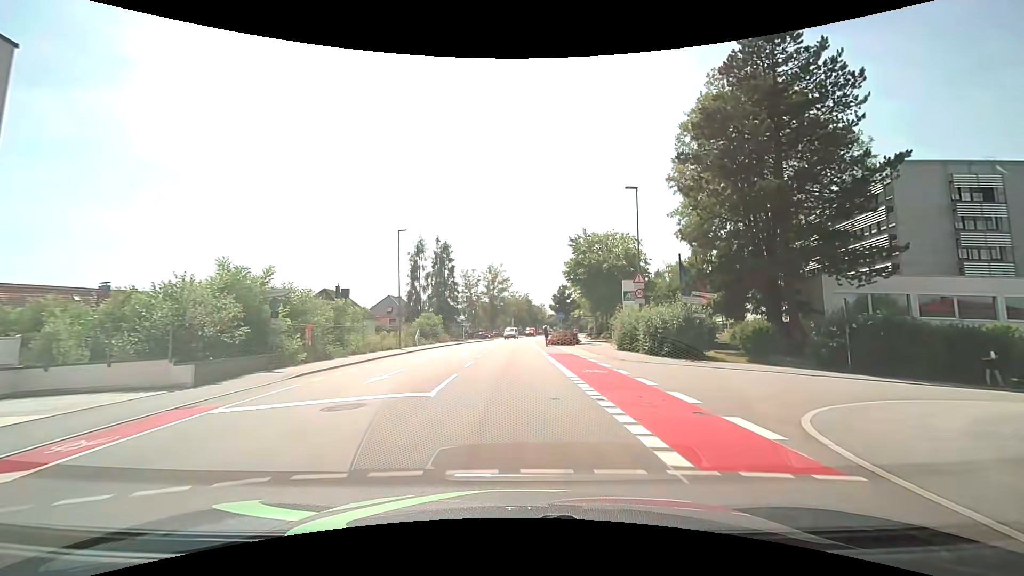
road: tertiary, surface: asphalt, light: Day
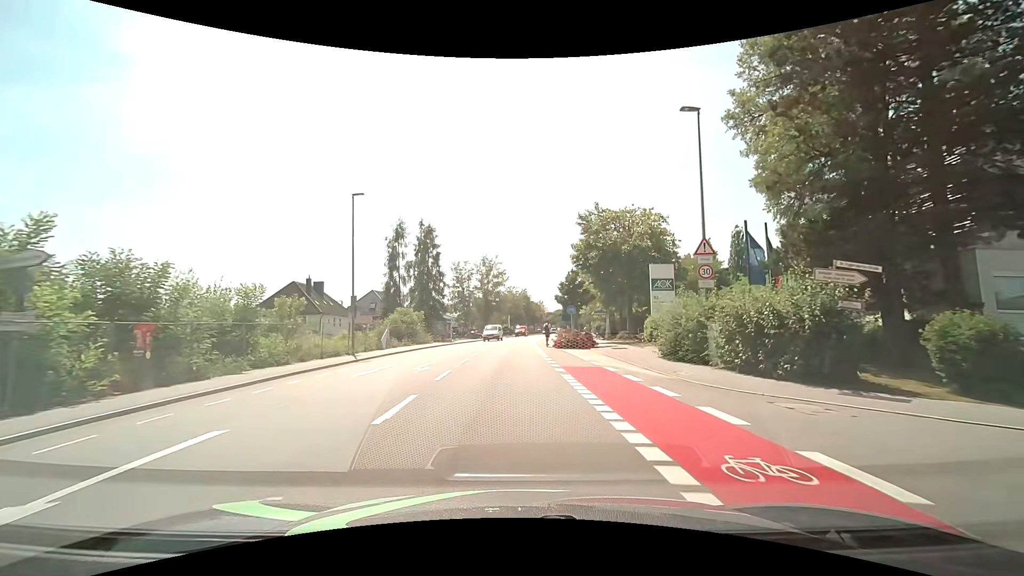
(+0.2, +11.2) m; +1°
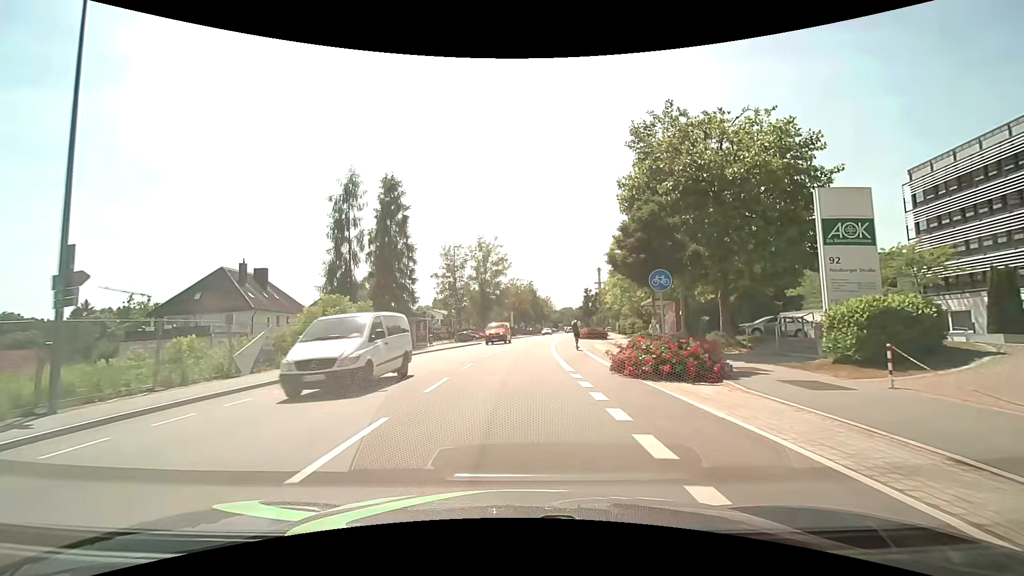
(-0.2, +20.3) m; 0°
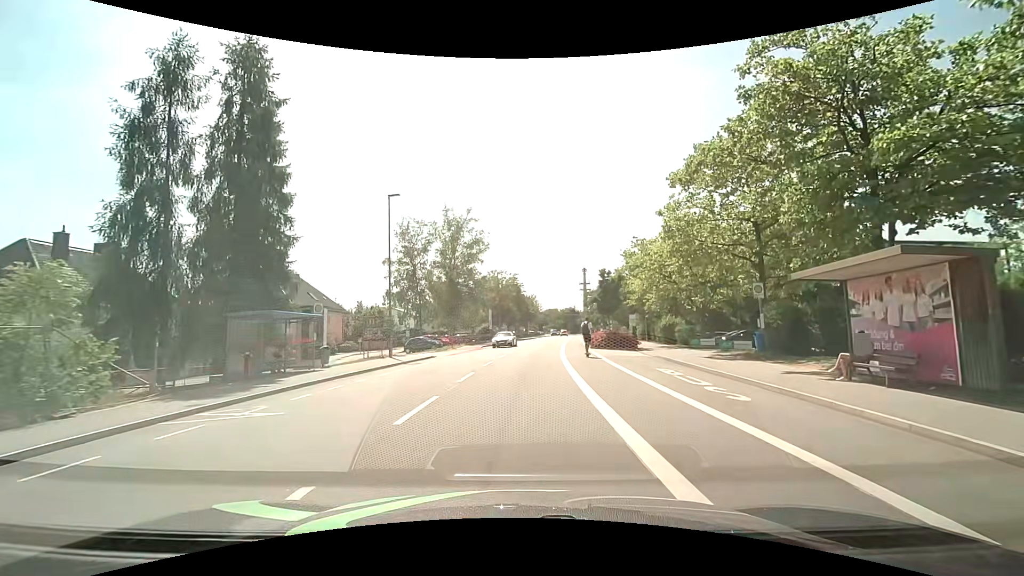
(+0.1, +20.8) m; +2°
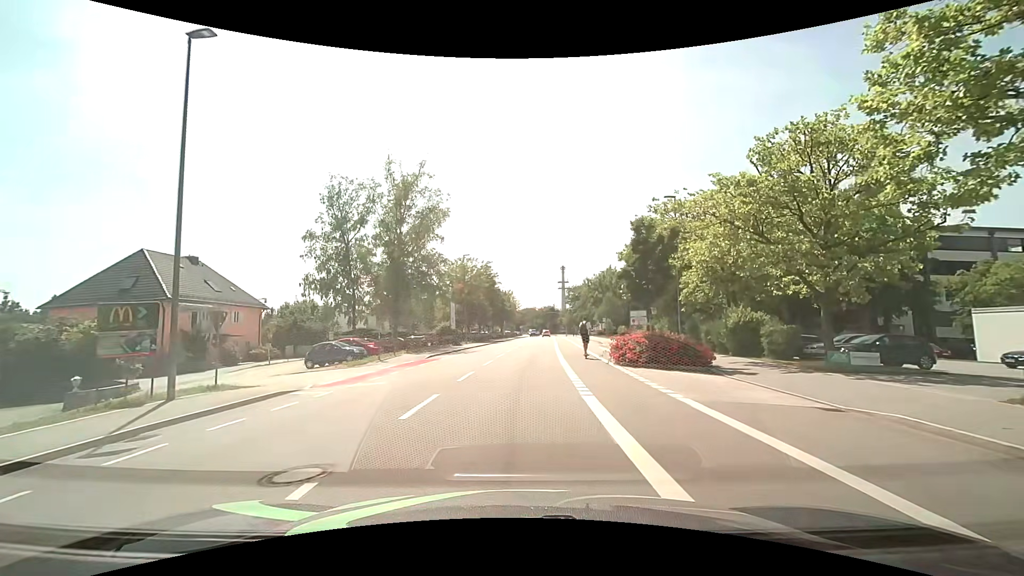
(+0.4, +17.2) m; +3°
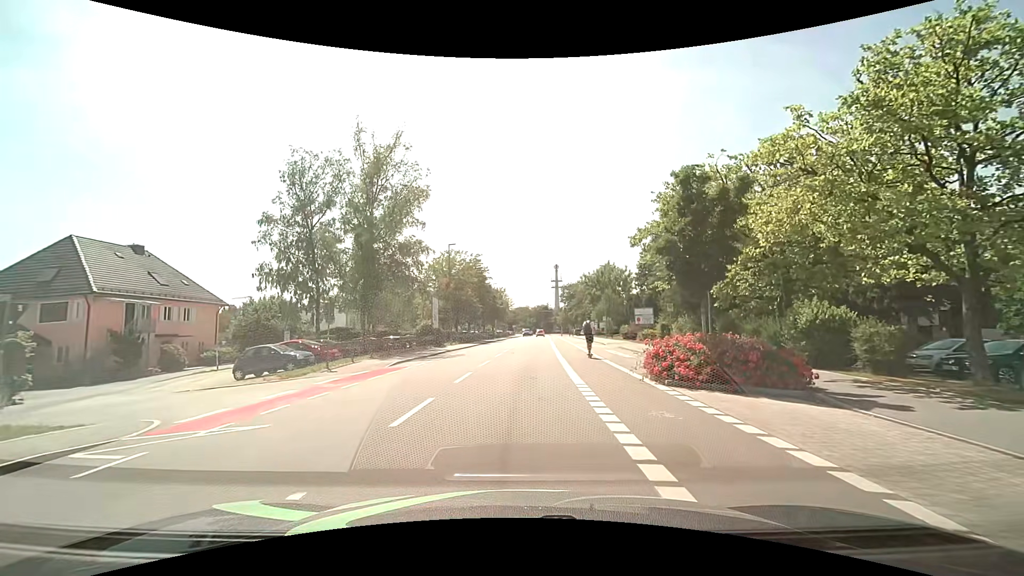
(0.0, +6.6) m; 0°
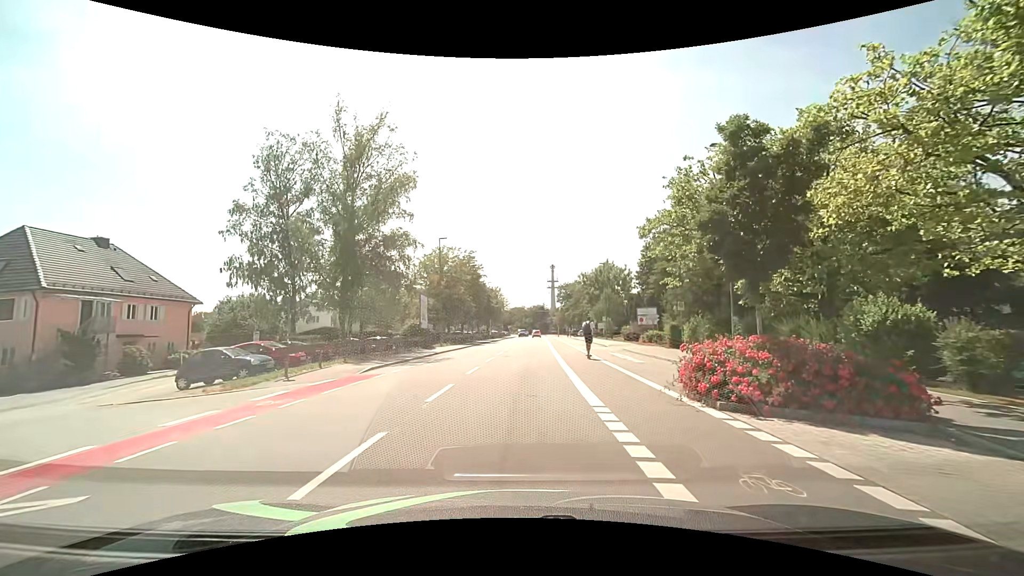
(0.0, +3.5) m; 0°
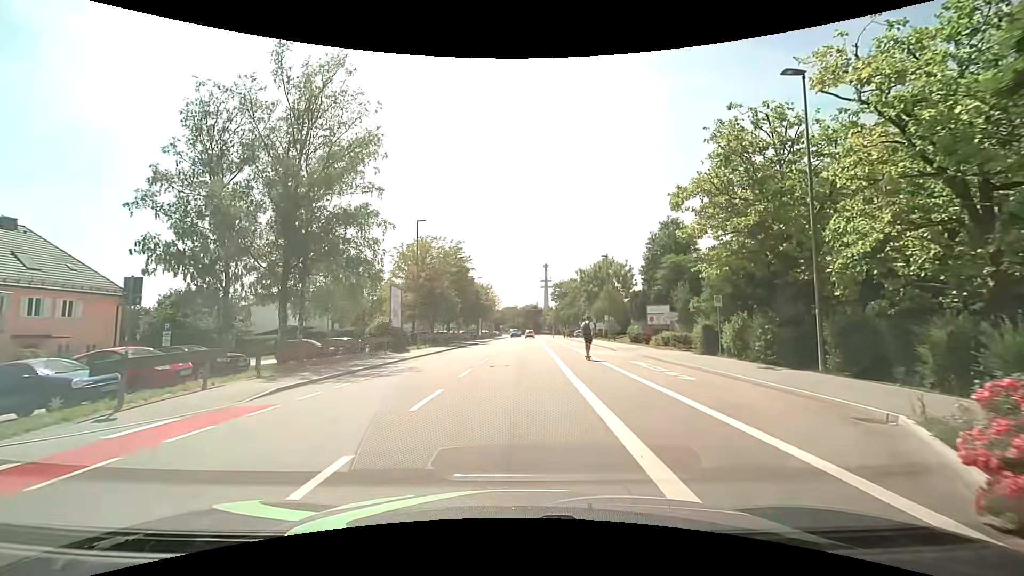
(+0.1, +7.3) m; +1°
(0, +10) (0, +20) (+1, +30) (+1, +40) (+1, +50) (+2, +60) (+2, +70) (+3, +80) (+3, +90) (+3, +100) m
